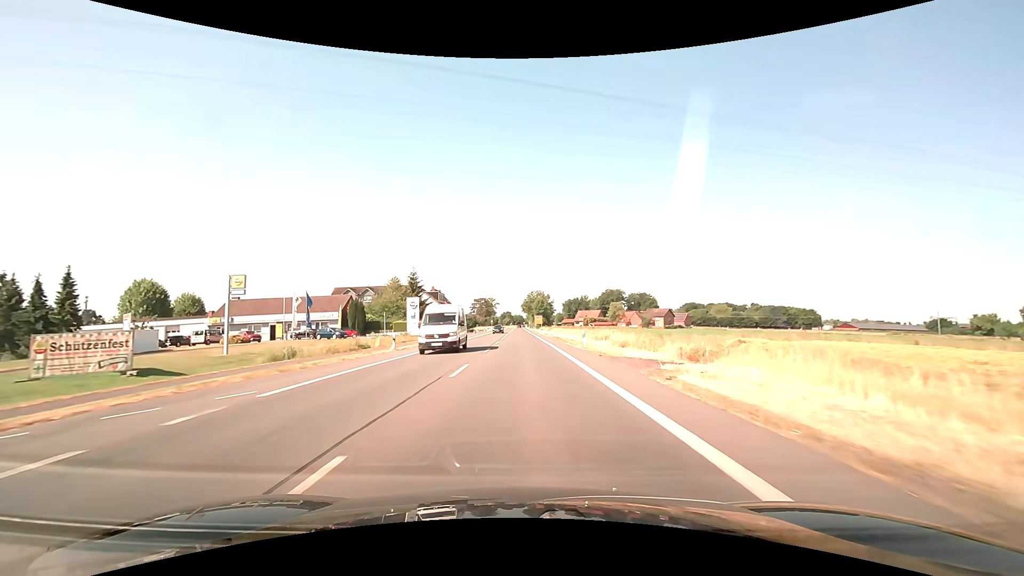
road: primary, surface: asphalt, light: Day
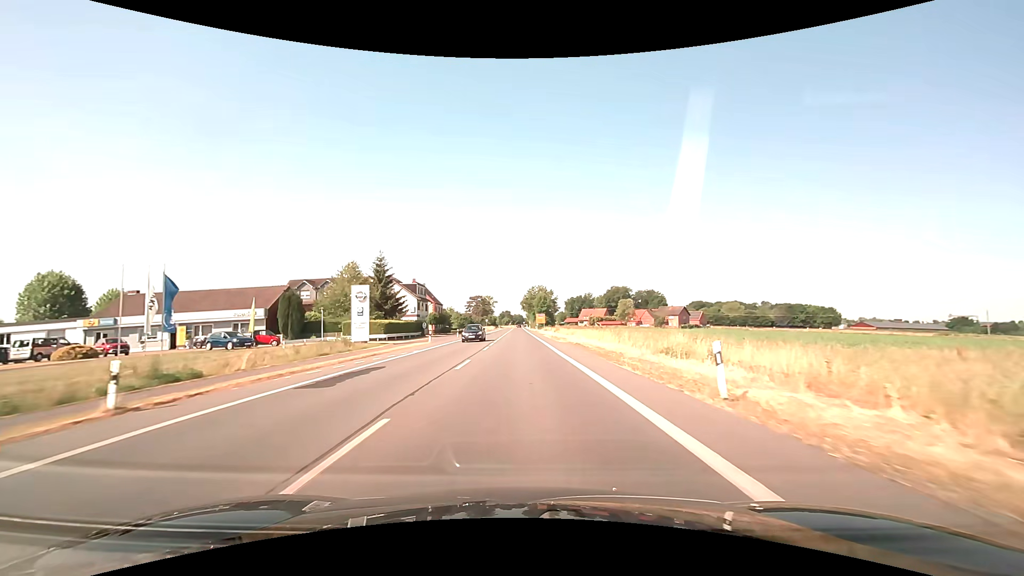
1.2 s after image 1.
(0.0, +21.8) m; 0°
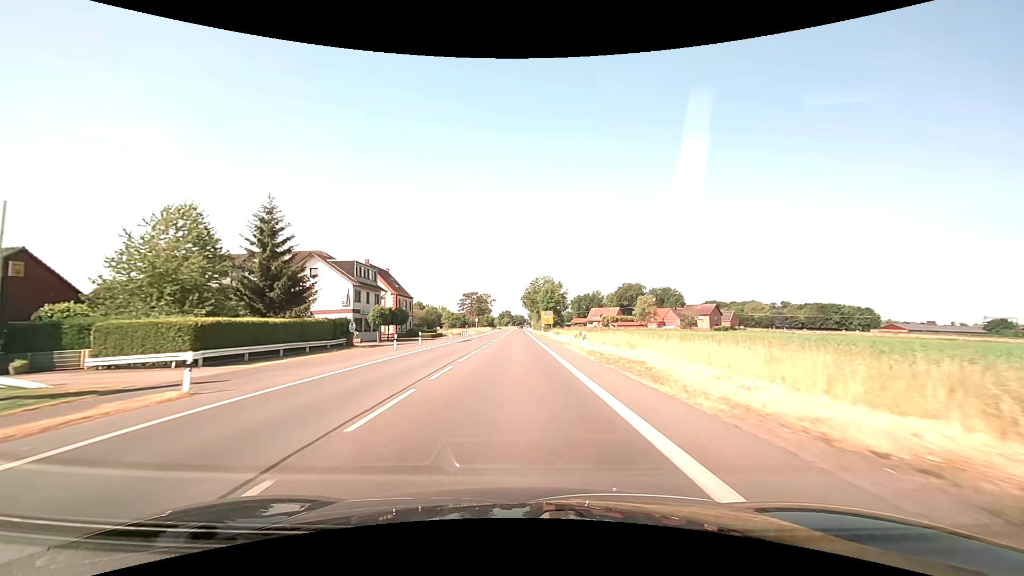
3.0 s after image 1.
(0.0, +32.7) m; 0°
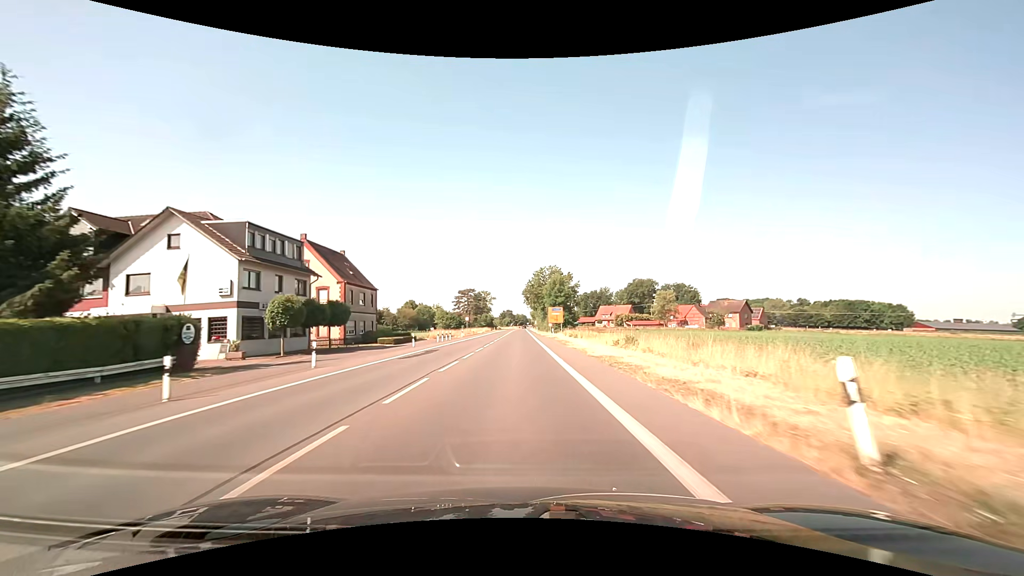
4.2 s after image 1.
(-0.1, +21.8) m; 0°
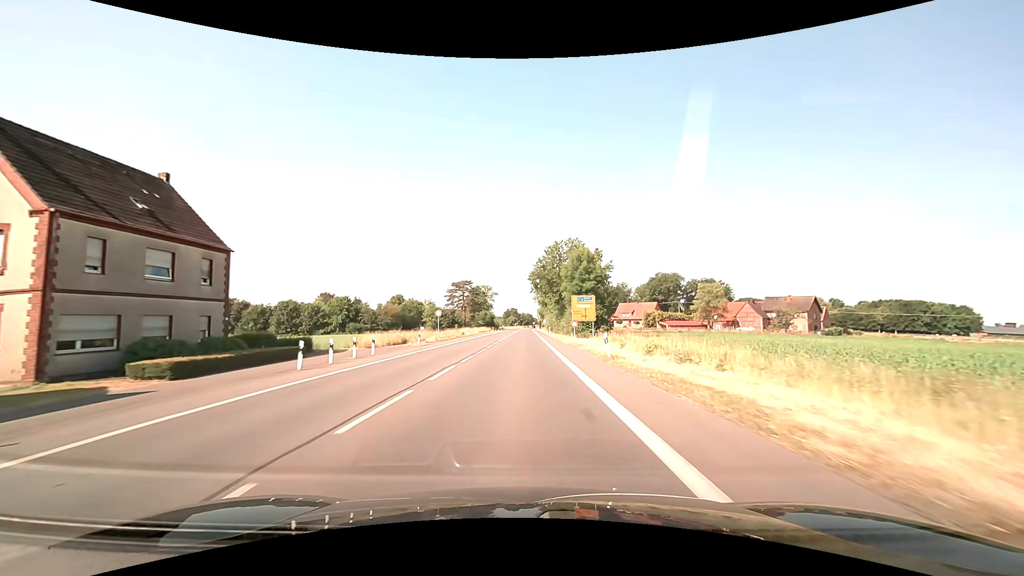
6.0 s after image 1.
(-0.2, +32.7) m; -1°
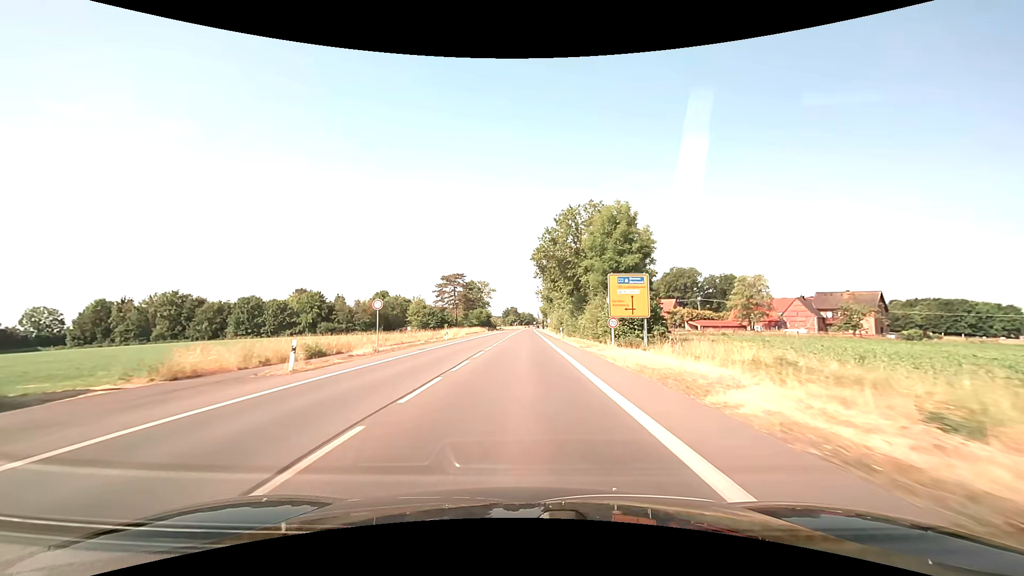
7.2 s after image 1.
(0.0, +21.8) m; 0°
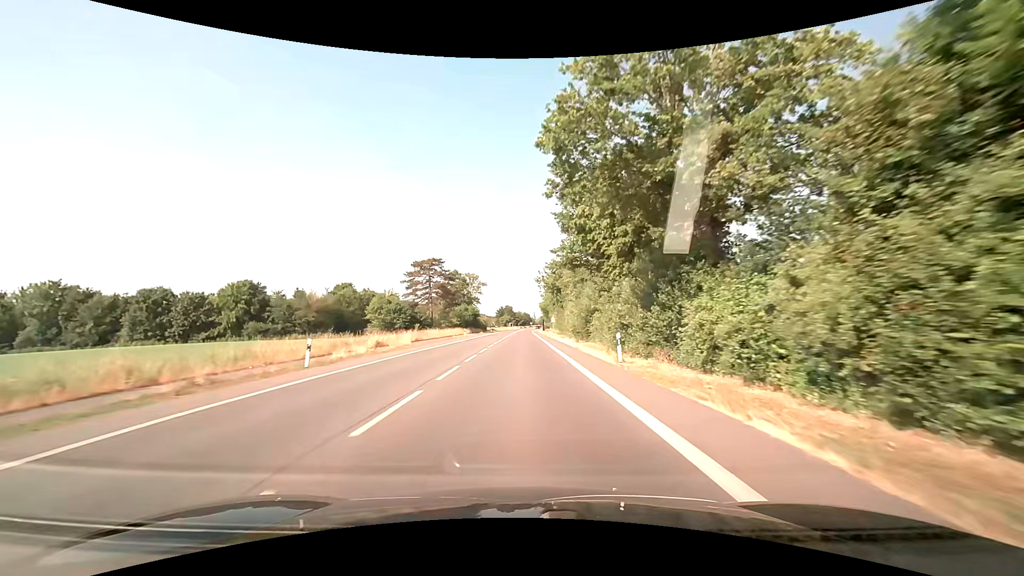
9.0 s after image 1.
(+0.1, +32.7) m; 0°
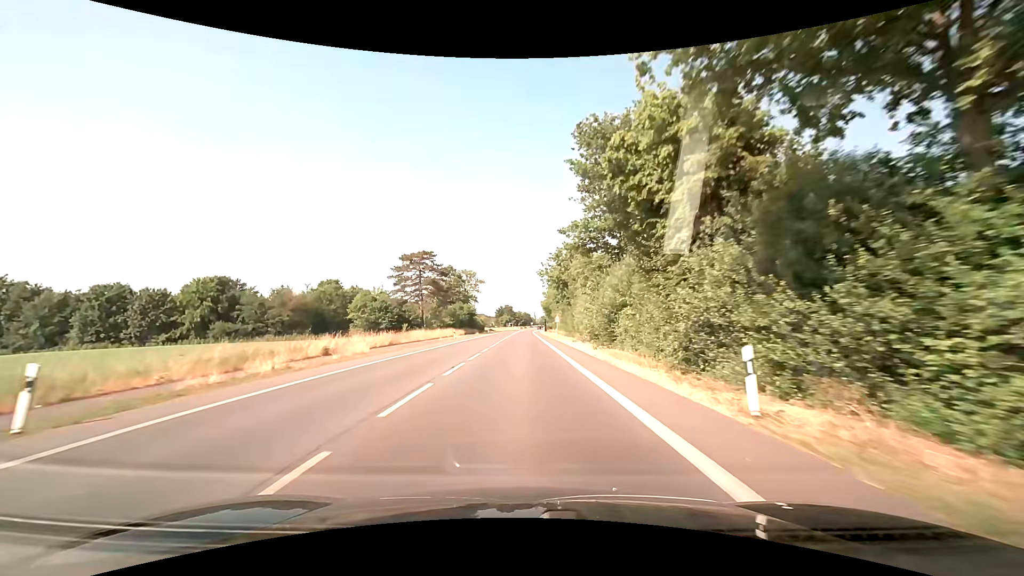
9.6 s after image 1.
(0.0, +10.9) m; +1°
